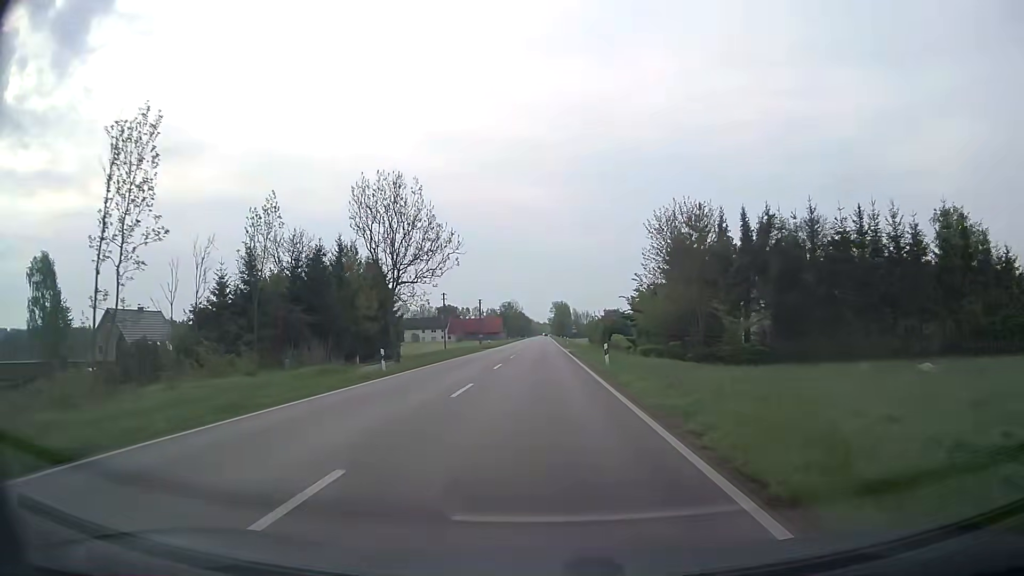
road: secondary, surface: asphalt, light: Day
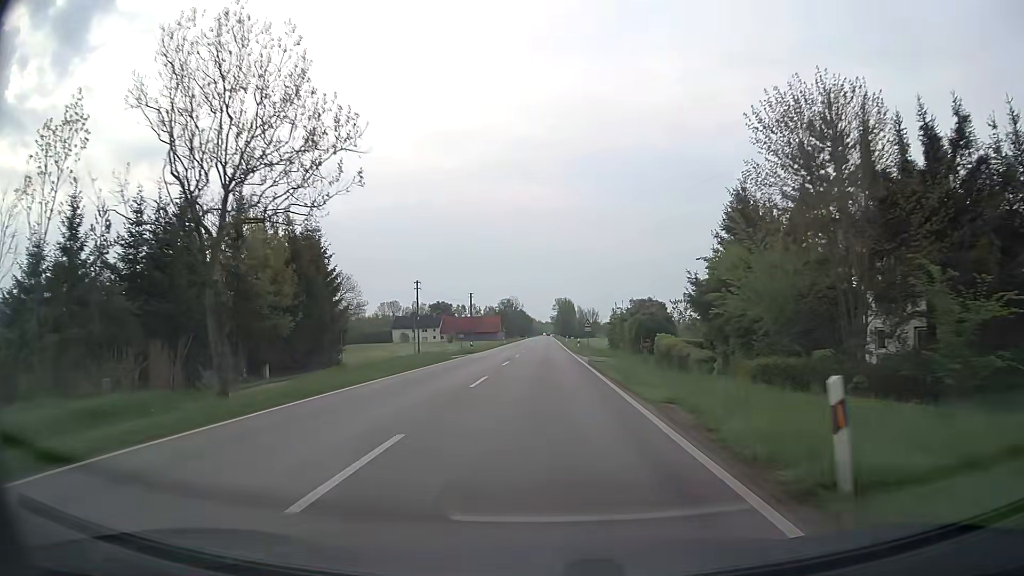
(-0.1, +21.5) m; 0°
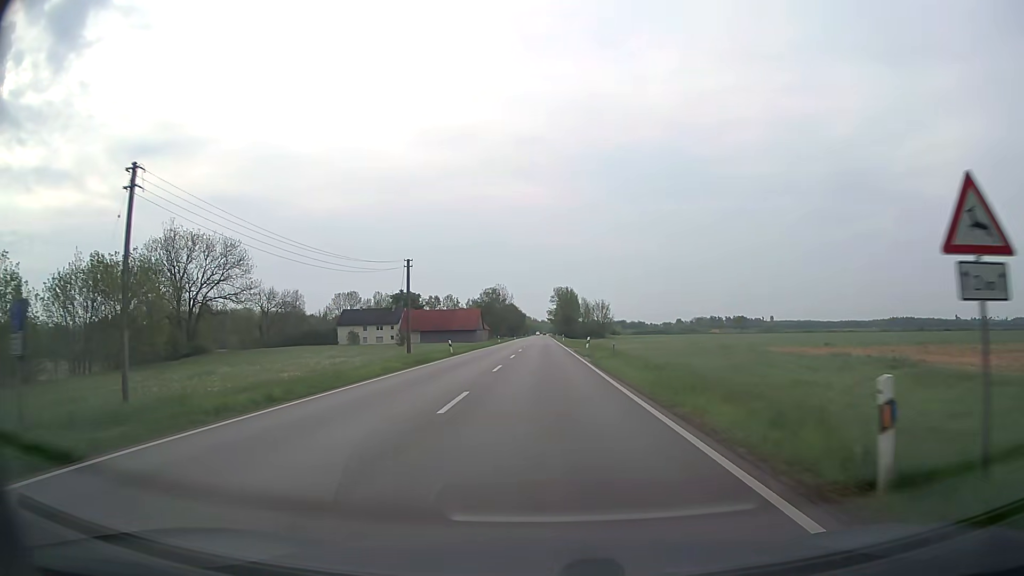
(0.0, +53.7) m; 0°
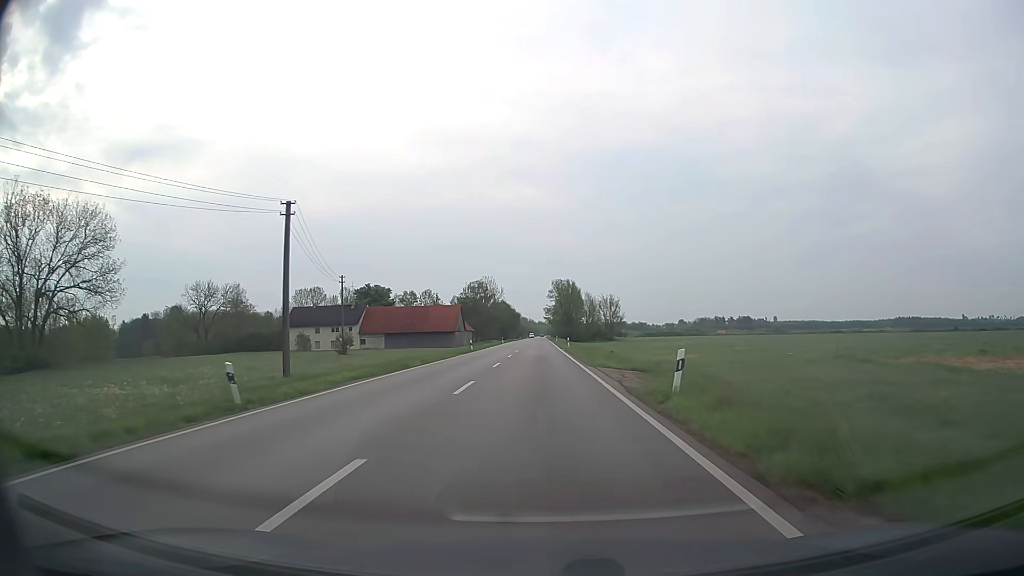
(+0.2, +32.2) m; 0°
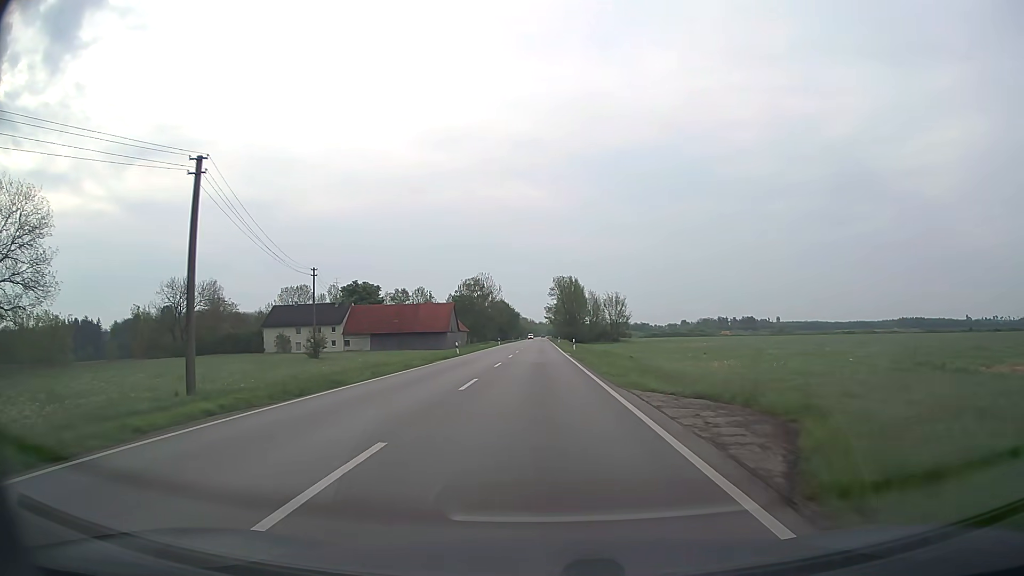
(0.0, +10.7) m; 0°
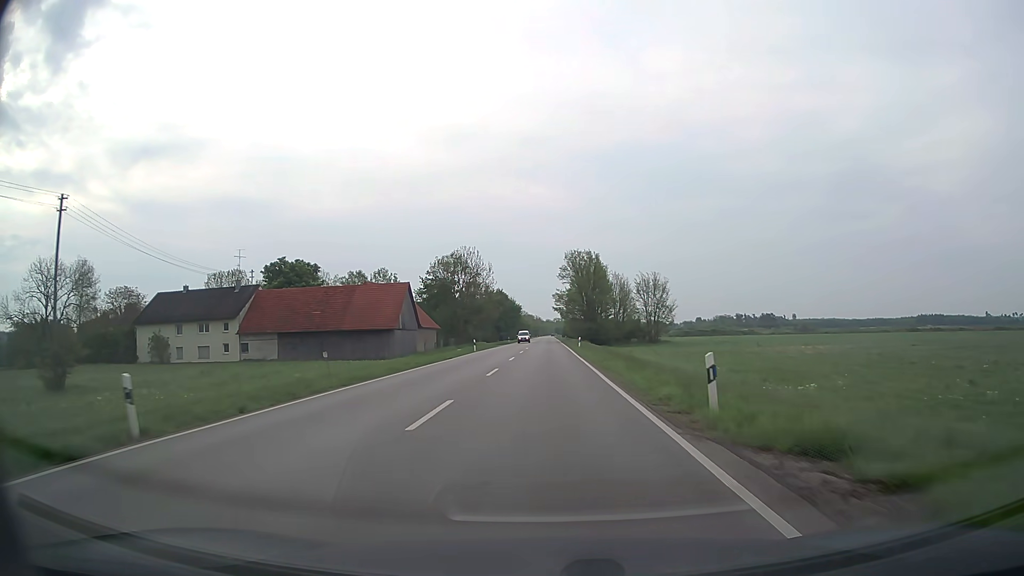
(-0.2, +42.9) m; -1°
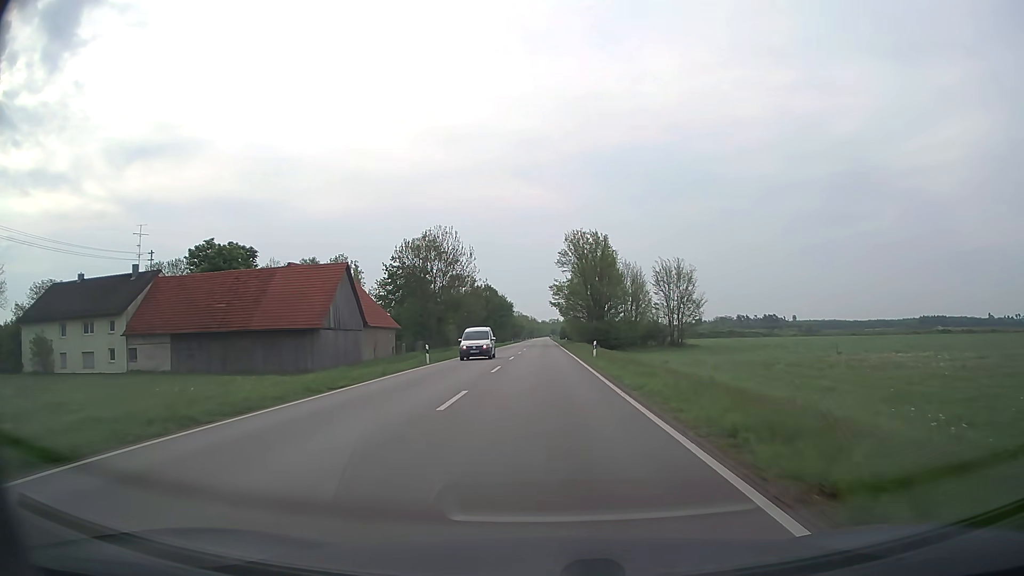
(0.0, +21.5) m; 0°
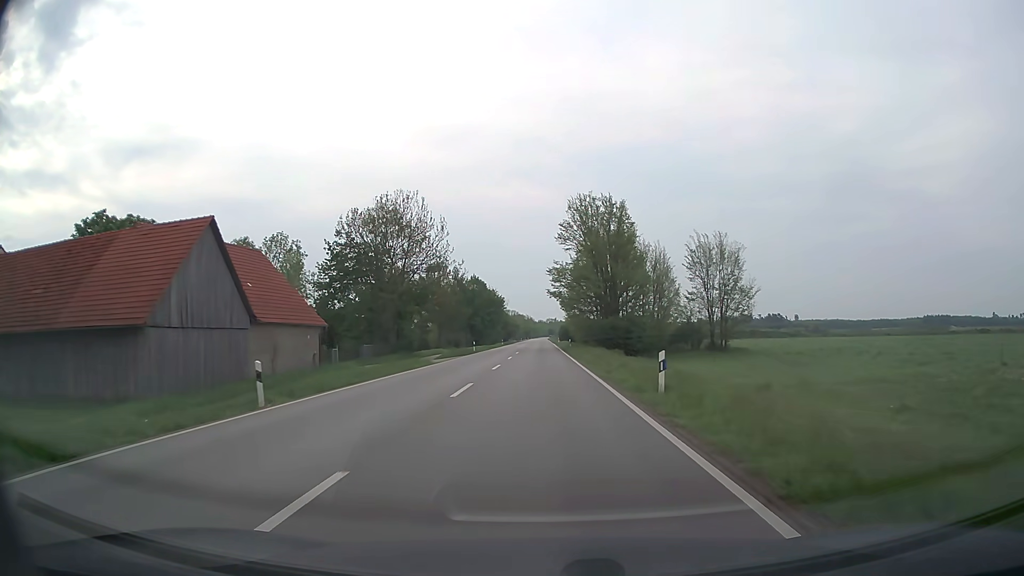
(+0.1, +21.4) m; 0°
(0, +10) (0, +20) (0, +30) (0, +40) (0, +50) (0, +60) (0, +70) (0, +80) (0, +90) (0, +100) m
